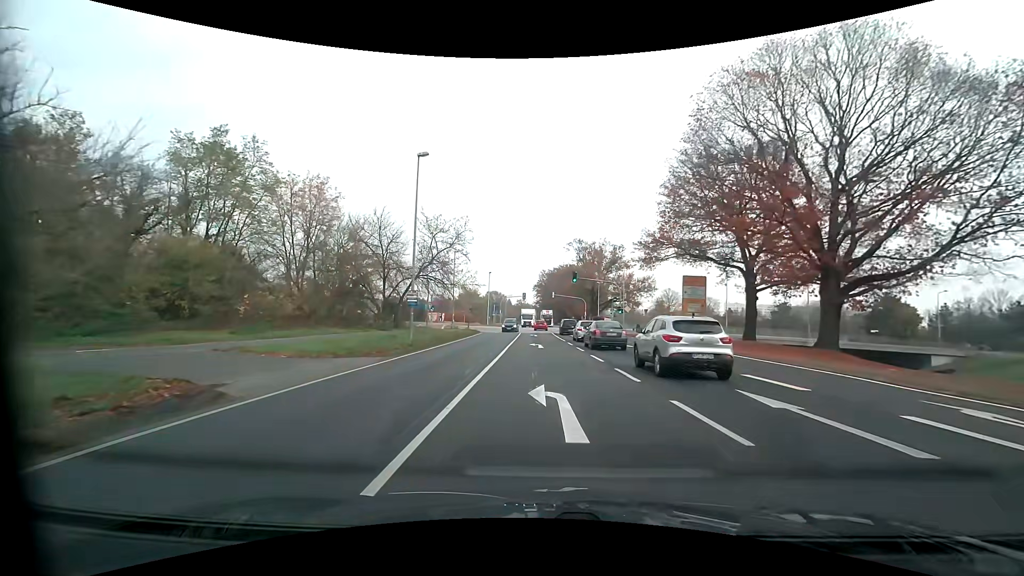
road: primary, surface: asphalt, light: Day
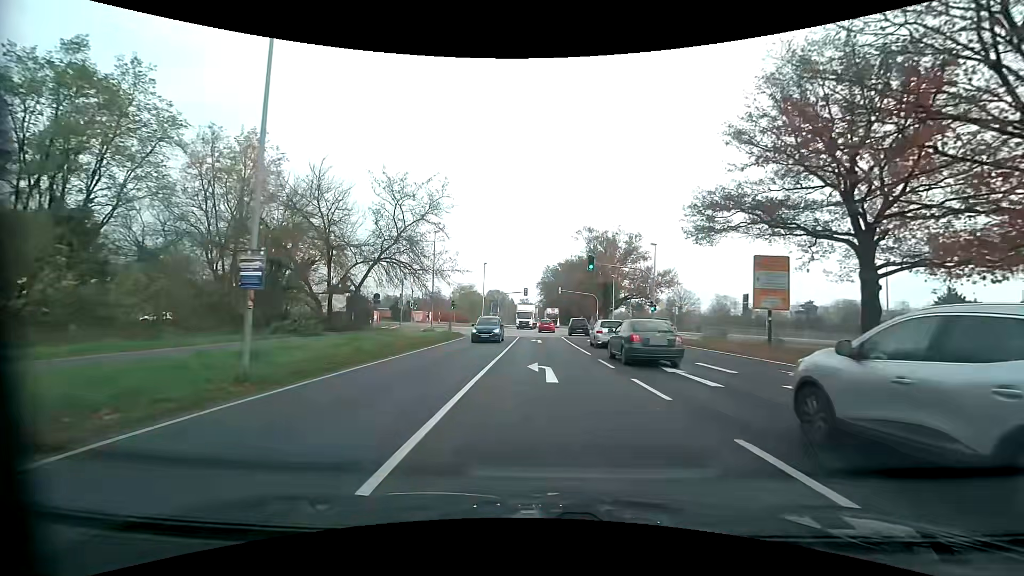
(0.0, +14.6) m; 0°
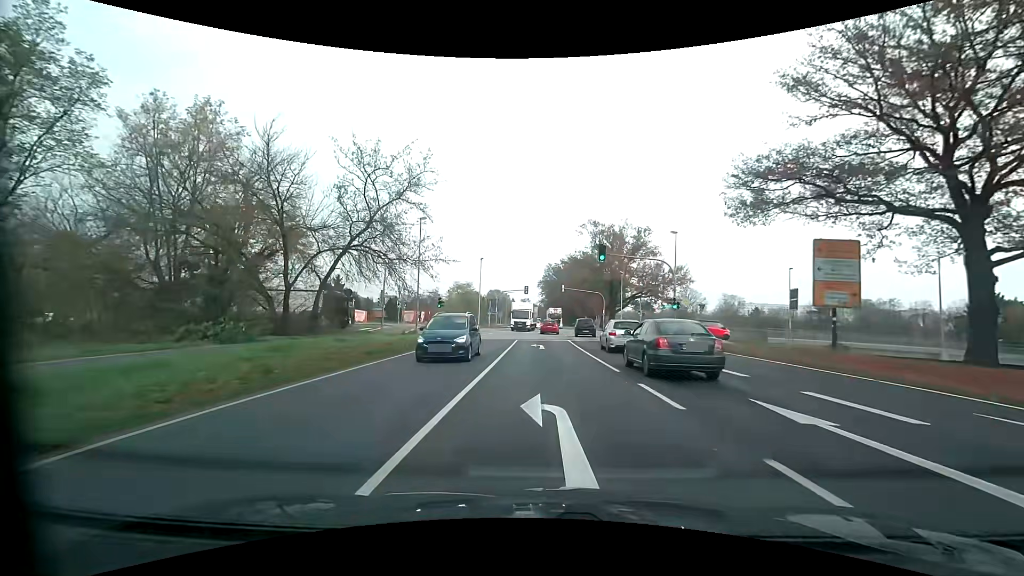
(0.0, +6.7) m; 0°
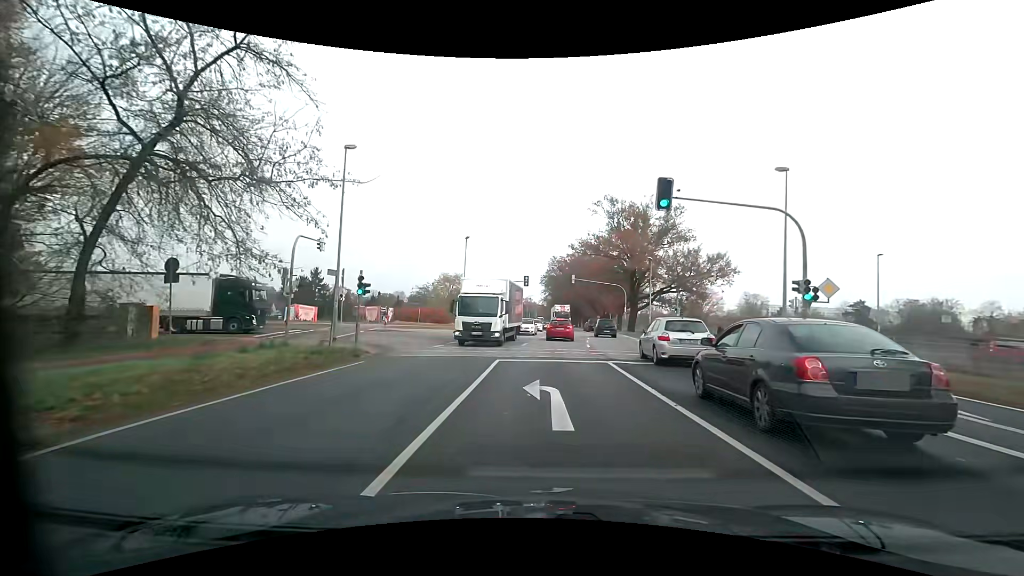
(-0.1, +17.8) m; -1°
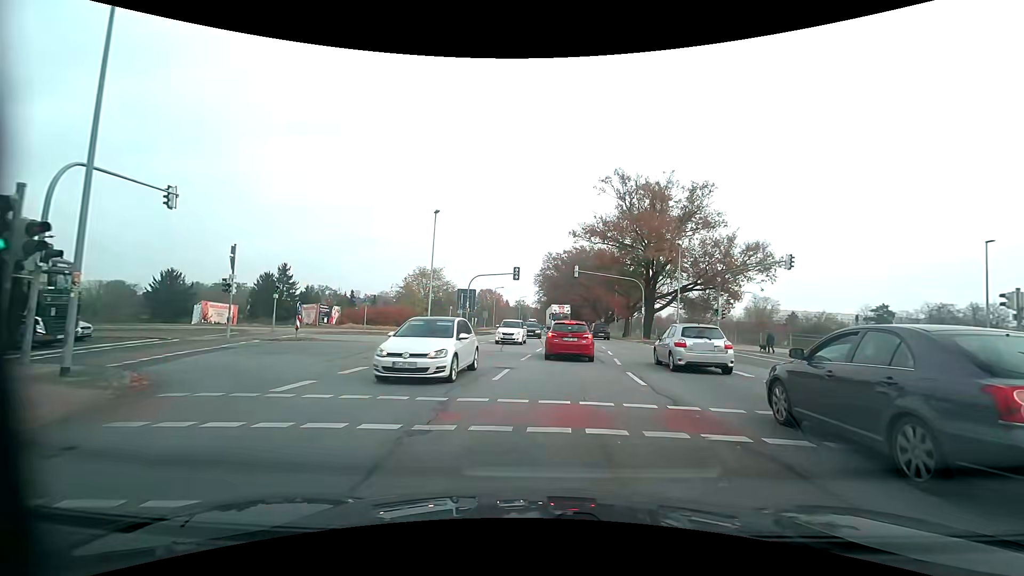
(+0.1, +13.9) m; +1°
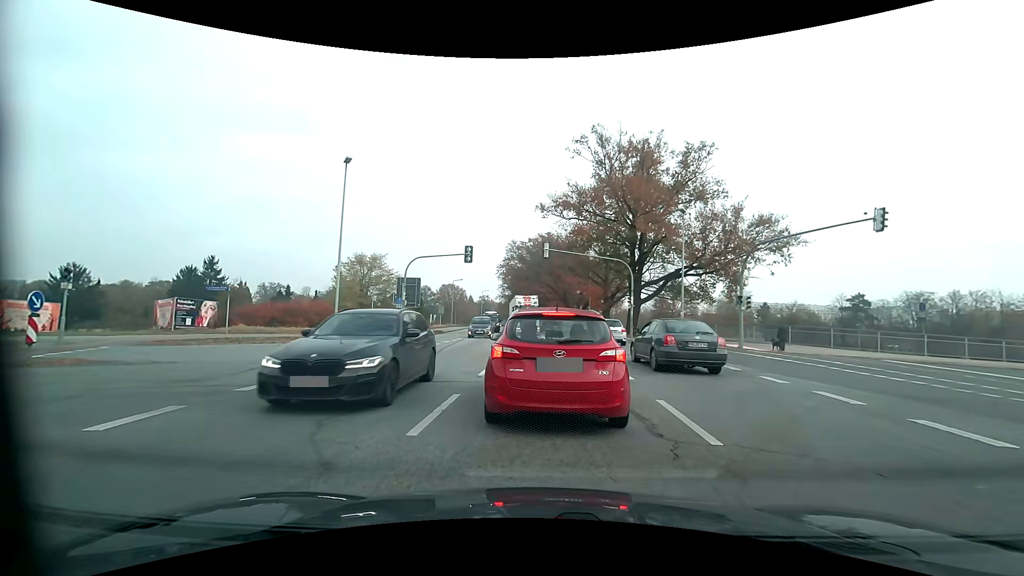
(+0.3, +11.6) m; +4°
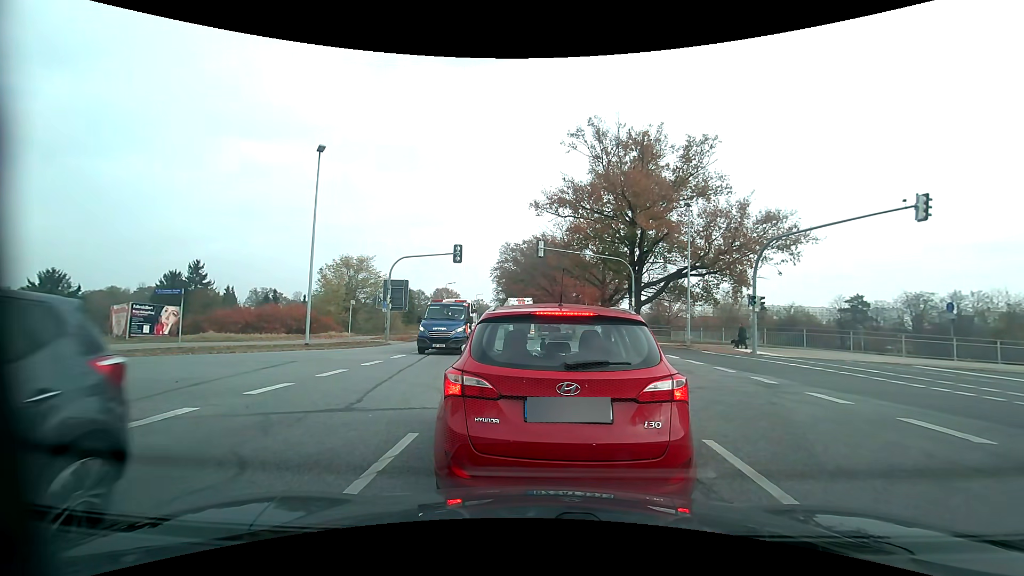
(0.0, +2.4) m; 0°
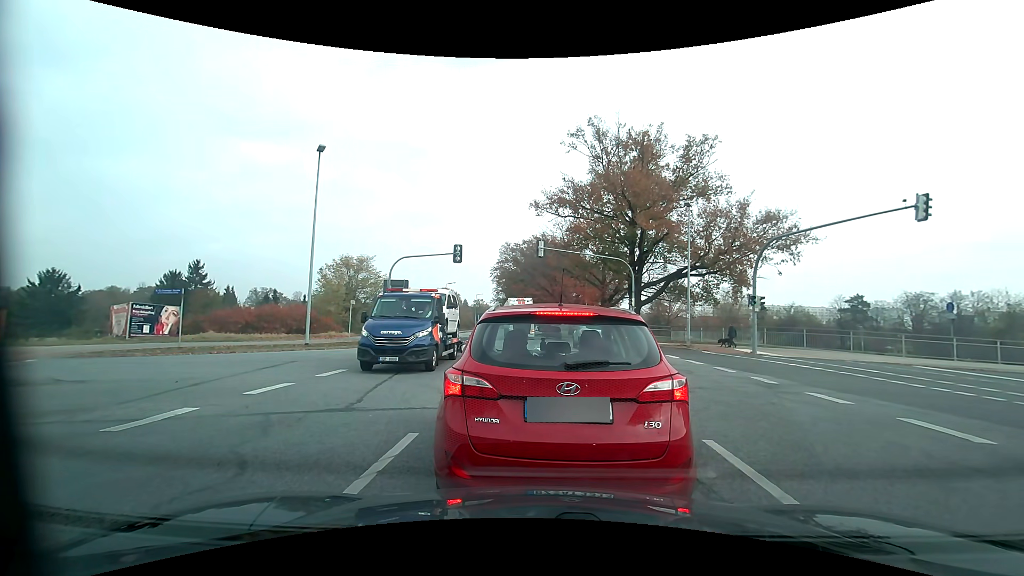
(0.0, 0.0) m; 0°
